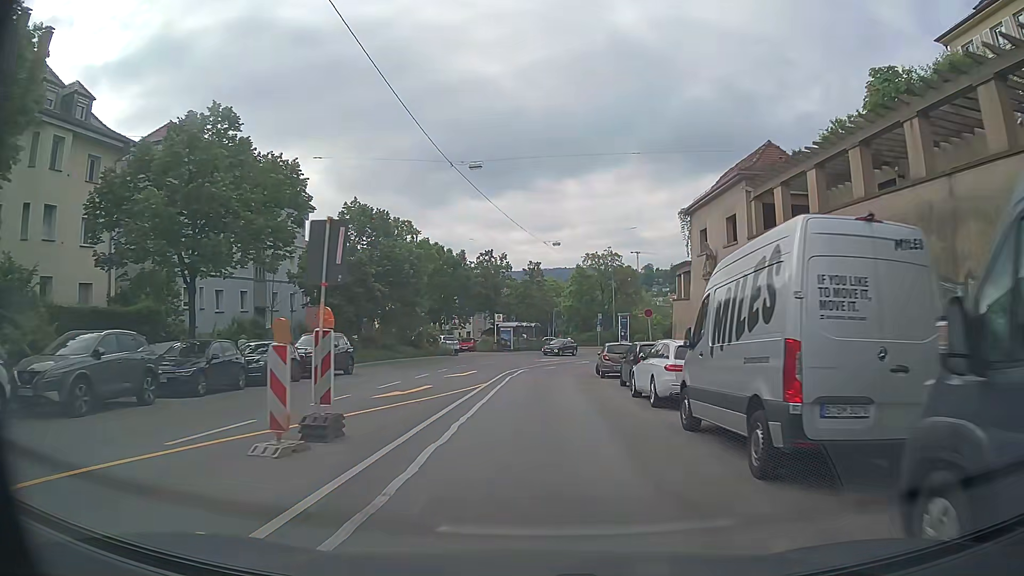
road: secondary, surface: asphalt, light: Day
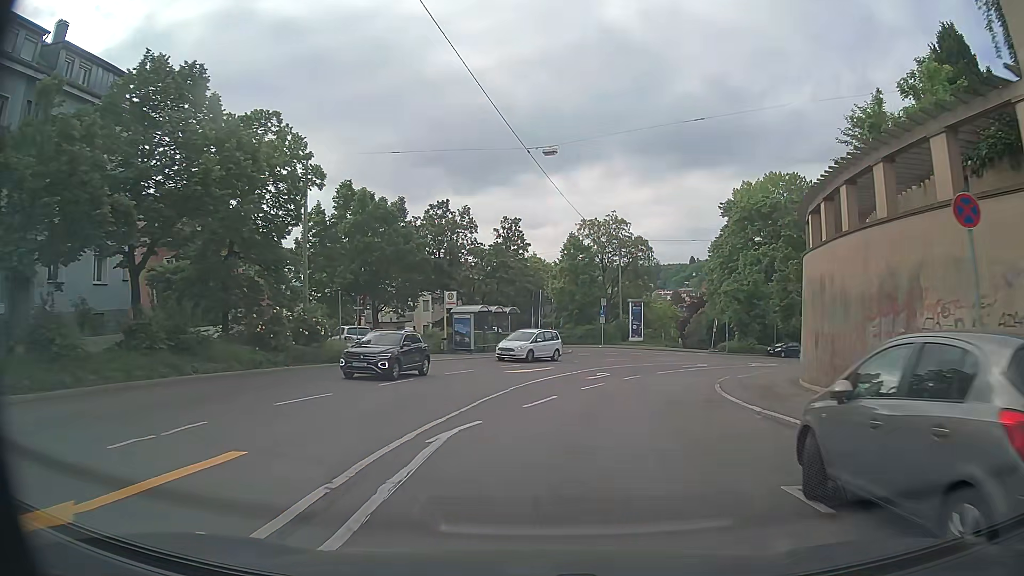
(+0.1, +25.1) m; +1°
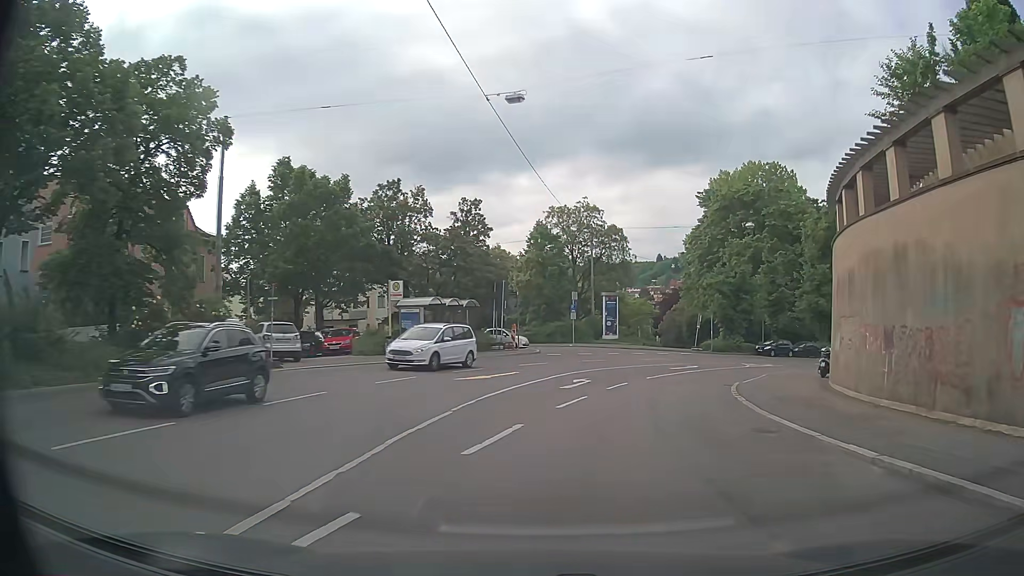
(+0.2, +6.2) m; +3°
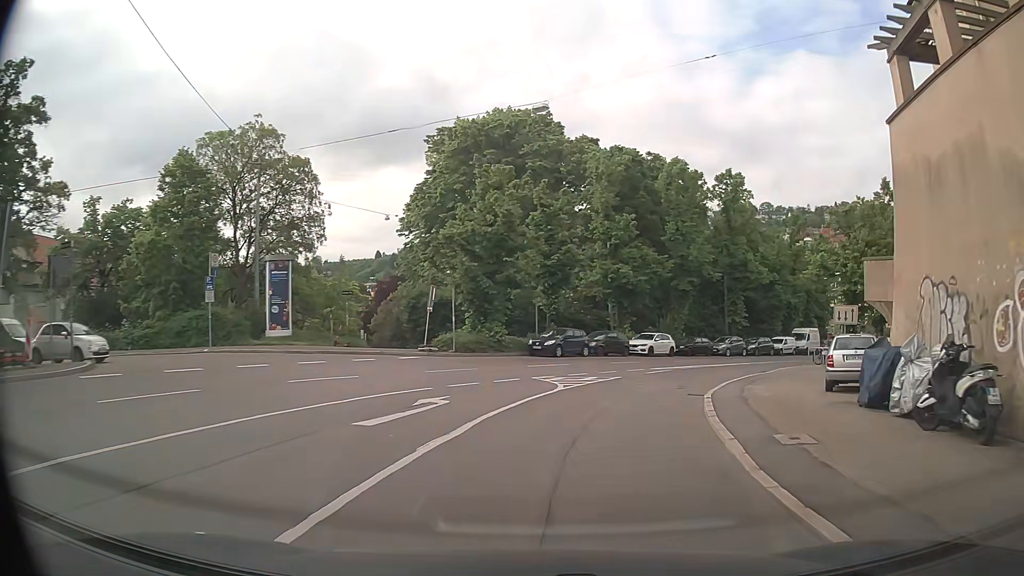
(+4.8, +23.8) m; +25°
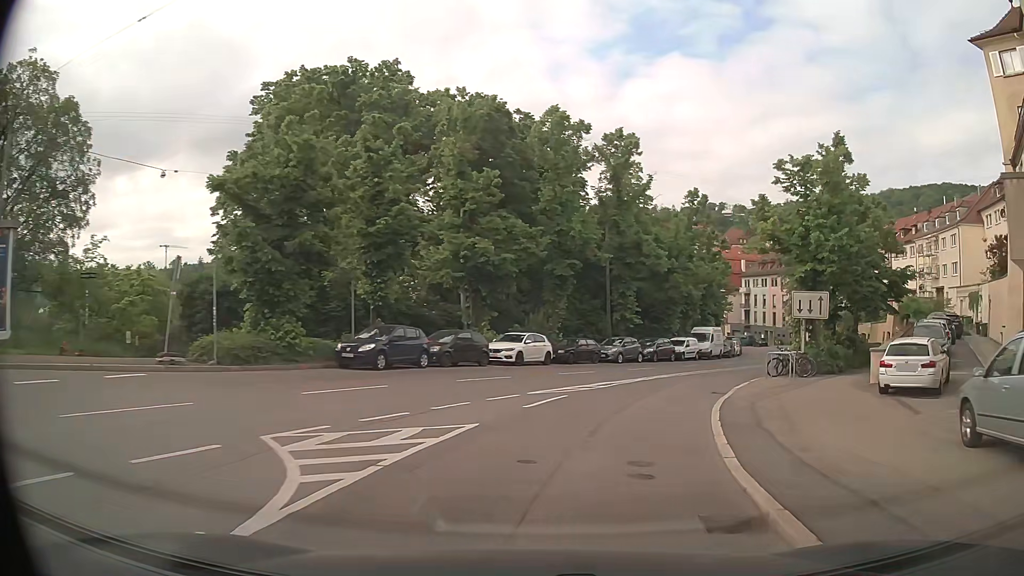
(+1.1, +12.2) m; +12°
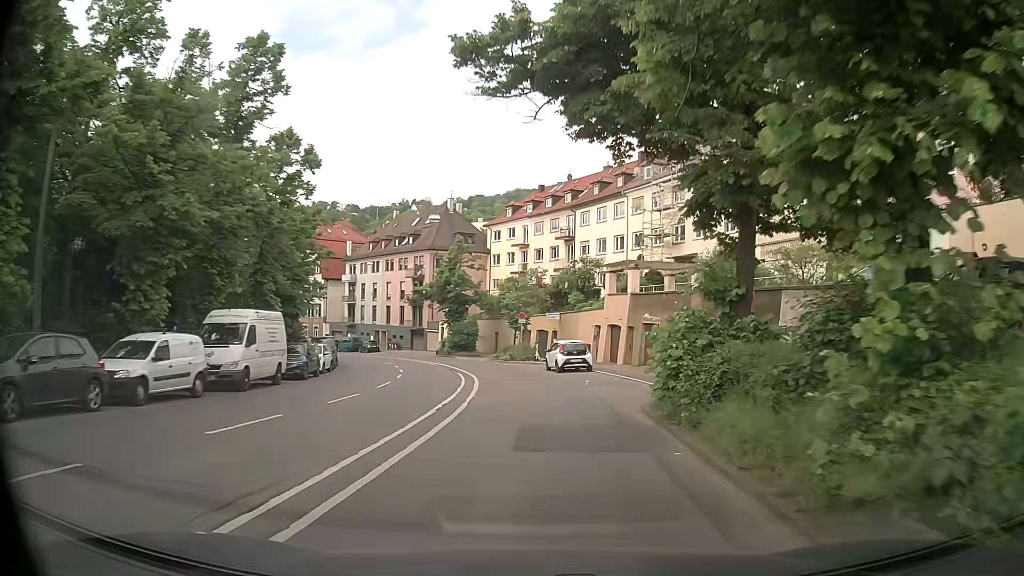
(+9.1, +29.7) m; +33°
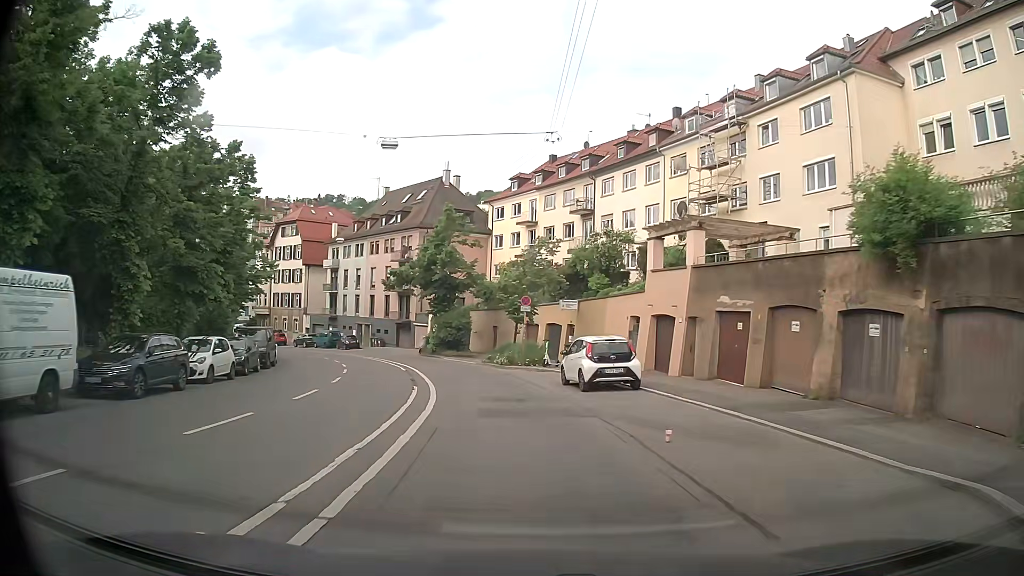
(0.0, +12.7) m; -2°
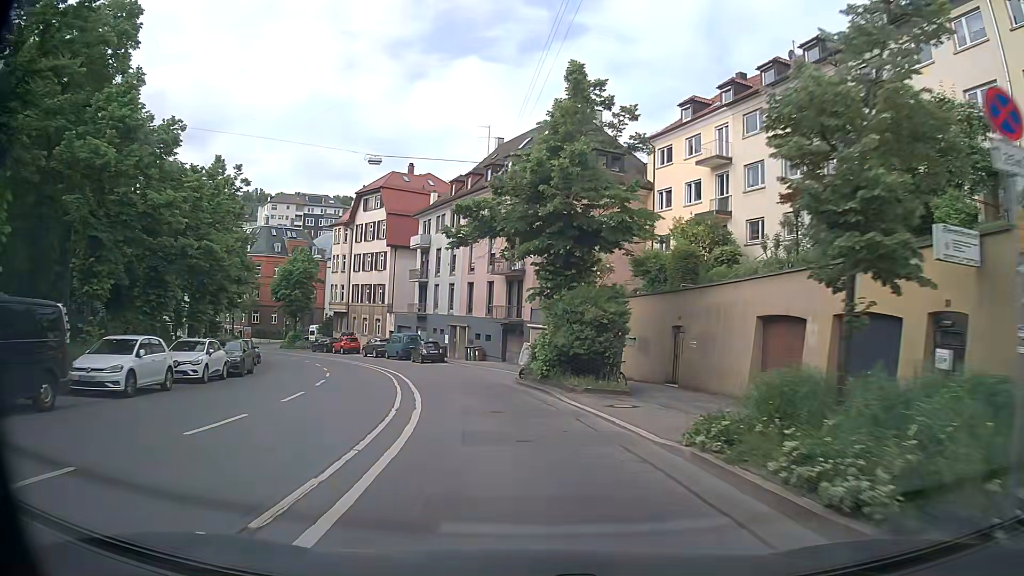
(-1.8, +25.2) m; -12°
(0, +10) (-2, +20) (-4, +30) (-7, +39) (-11, +48) (-16, +57) (-21, +65) (-28, +73) (-35, +80) (-43, +86) m
